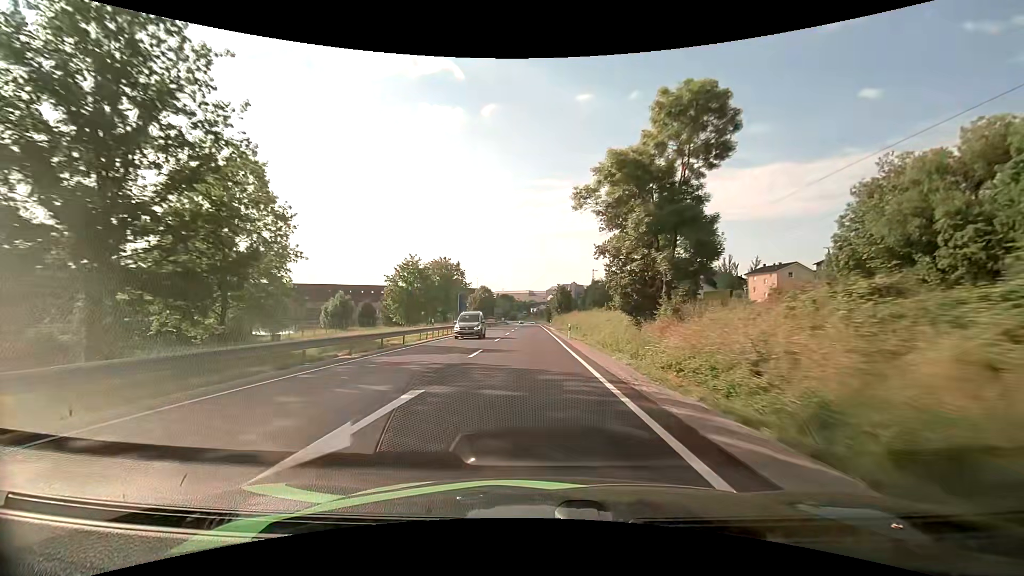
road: primary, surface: asphalt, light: Day
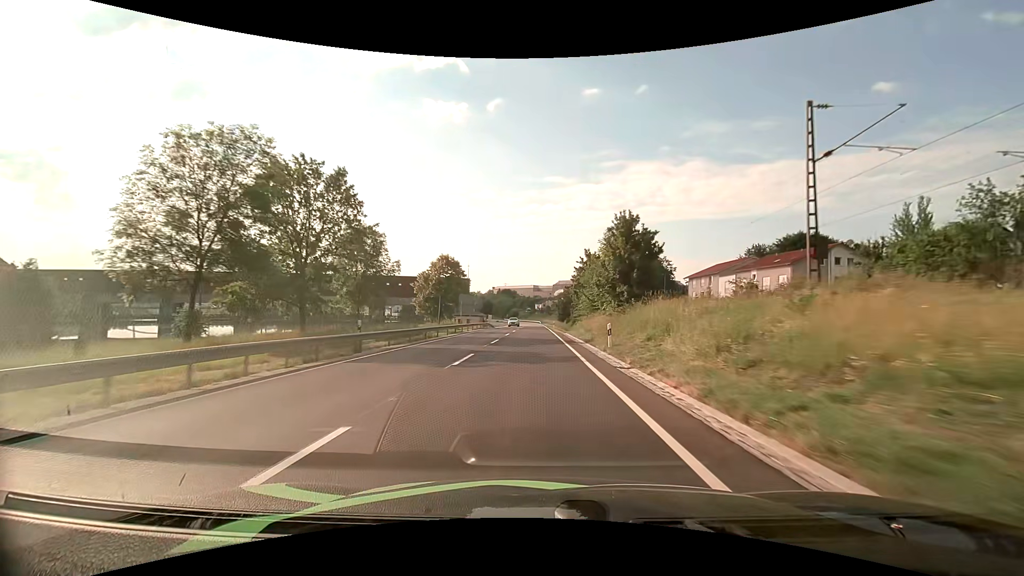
(-0.7, +63.6) m; -1°
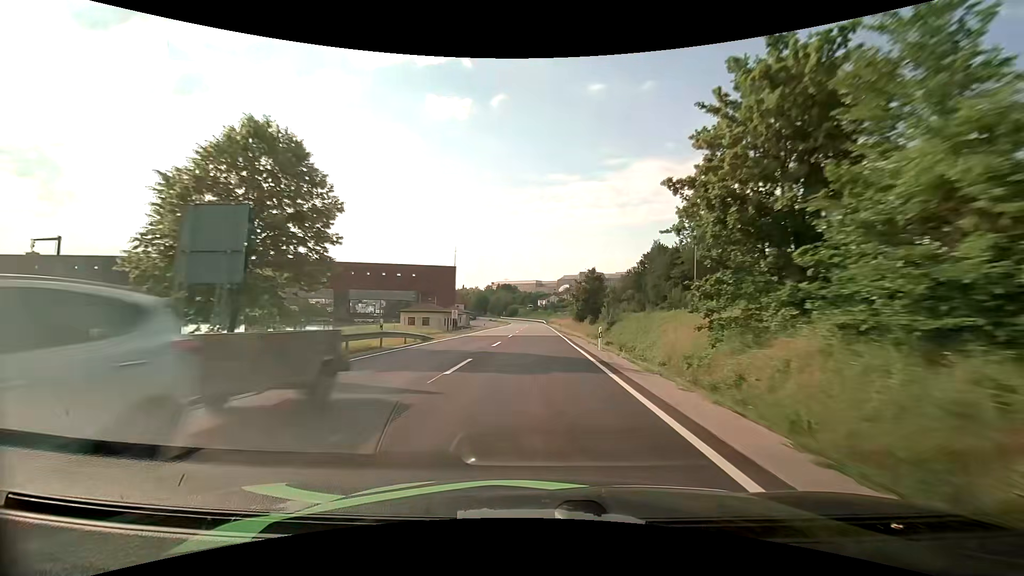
(-0.2, +50.2) m; 0°
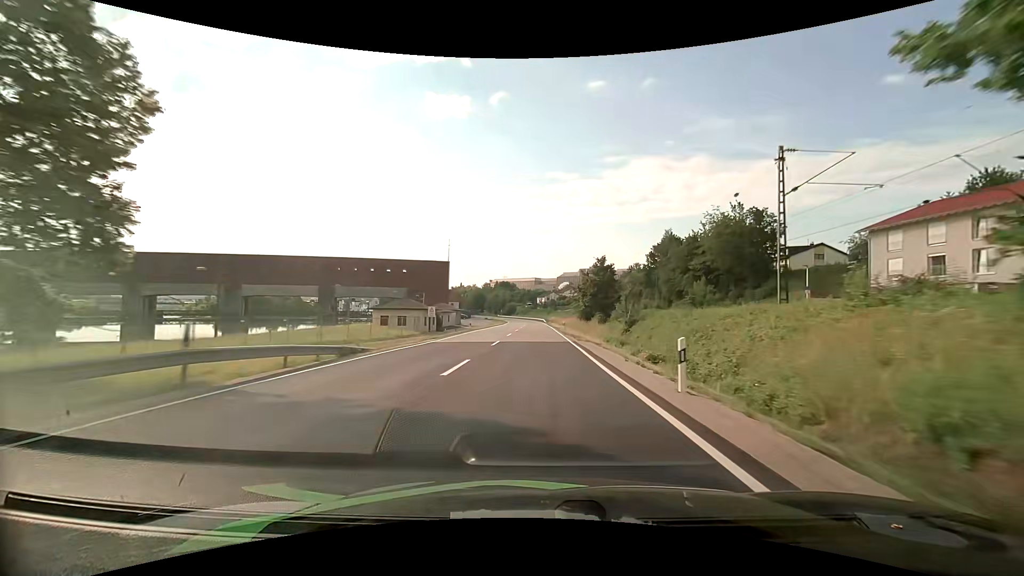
(0.0, +12.4) m; 0°
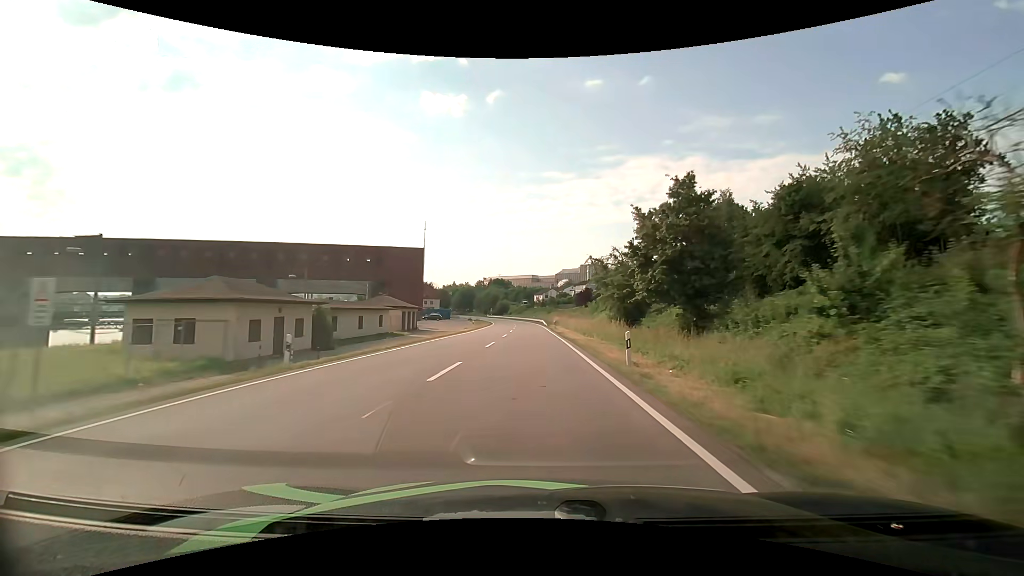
(0.0, +37.0) m; 0°
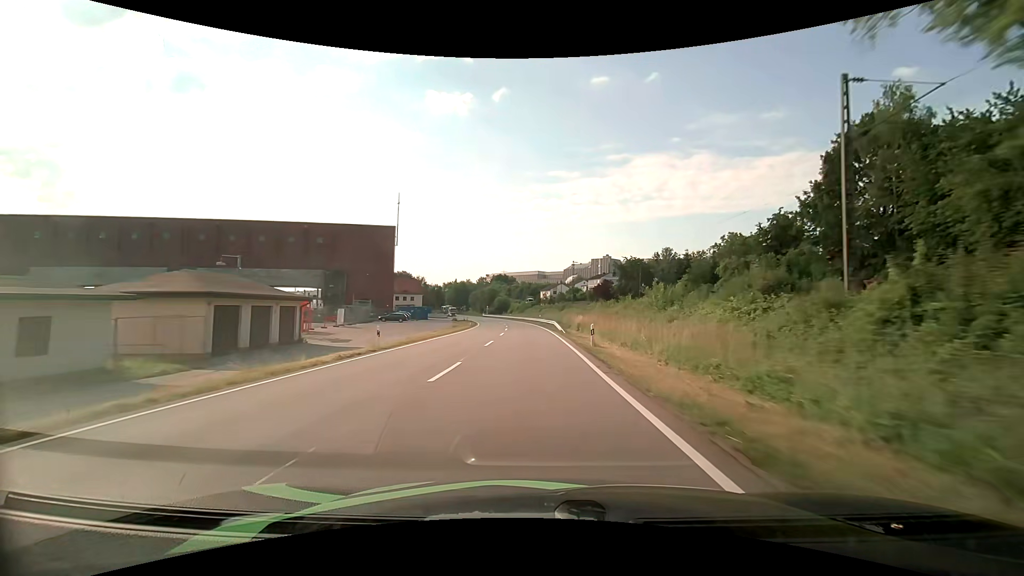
(-0.2, +36.1) m; -1°
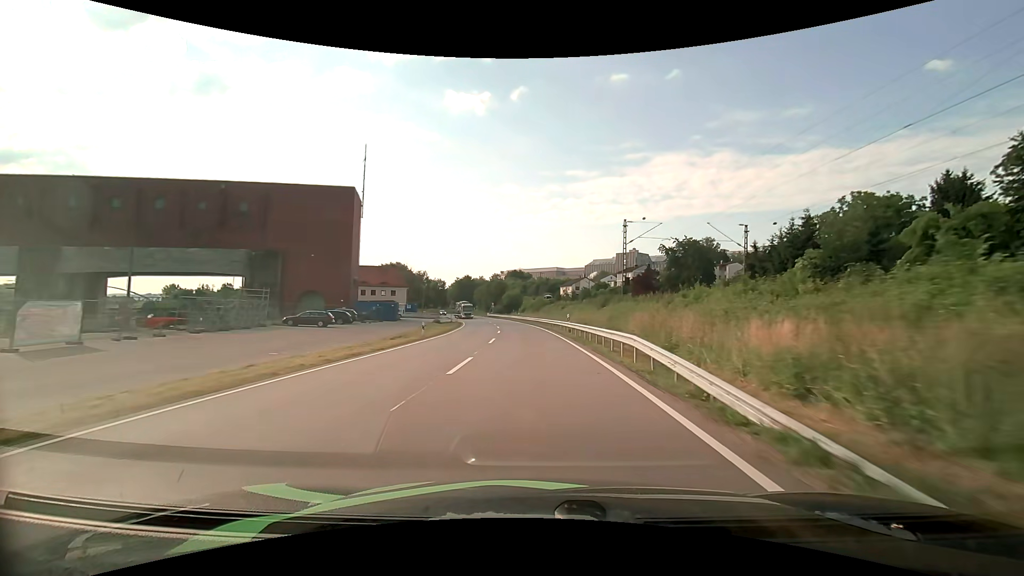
(-0.5, +35.1) m; -2°
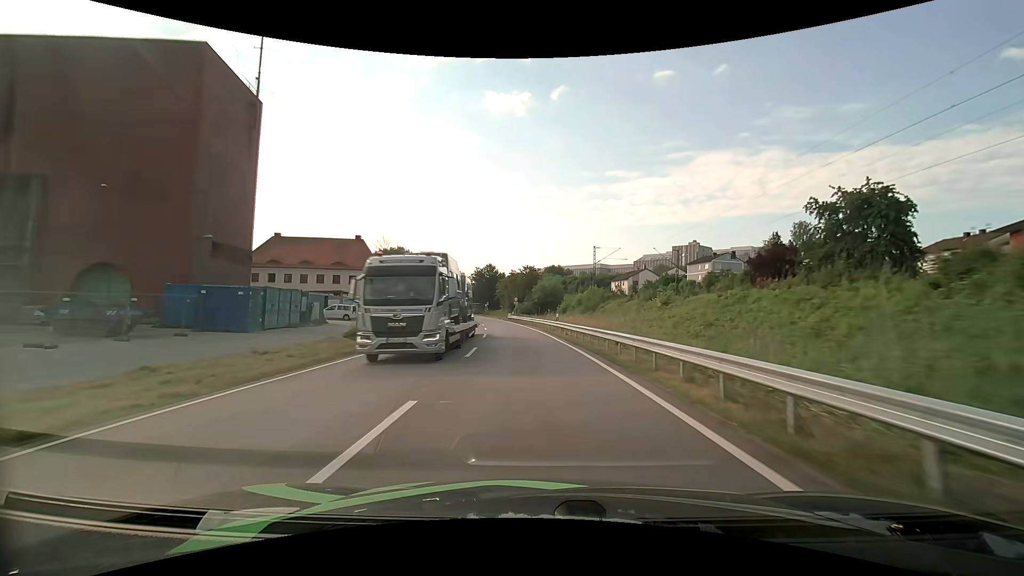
(-1.5, +43.8) m; -4°
(0, +10) (0, +20) (-1, +30) (-2, +40) (-3, +50) (-5, +60) (-6, +70) (-8, +79) (-10, +89) (-13, +99) m
